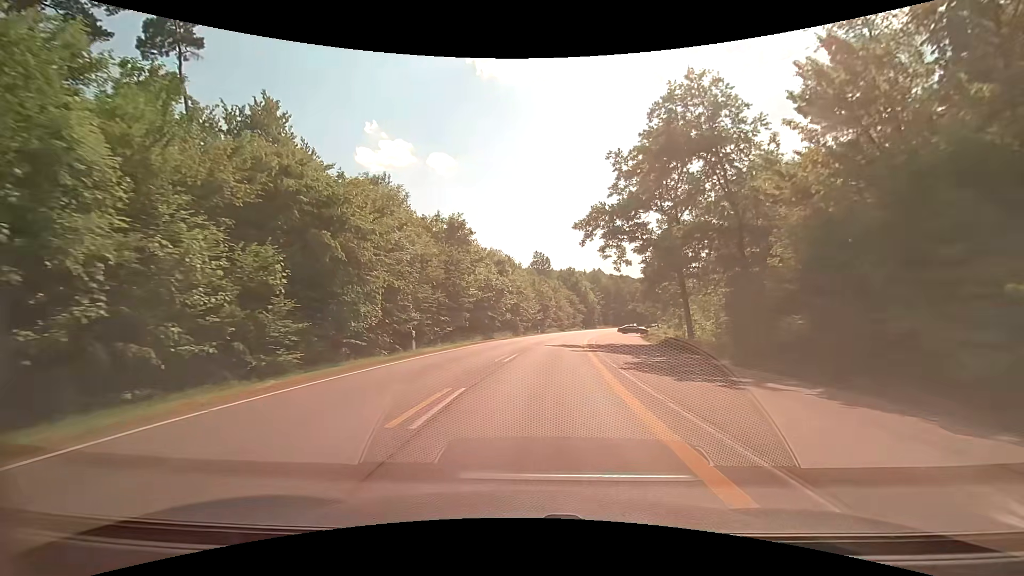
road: secondary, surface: asphalt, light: Day
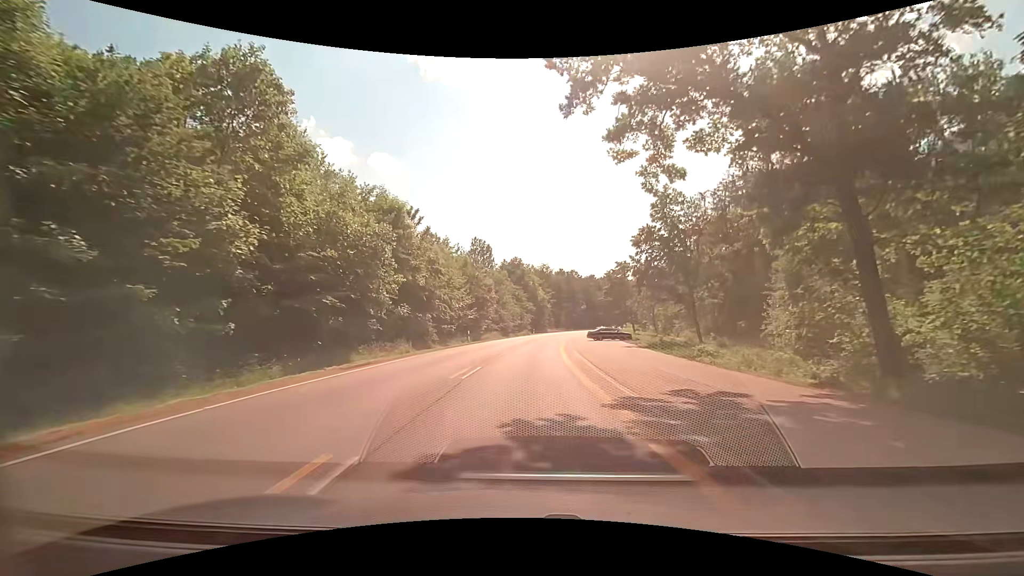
(+1.7, +28.9) m; +7°
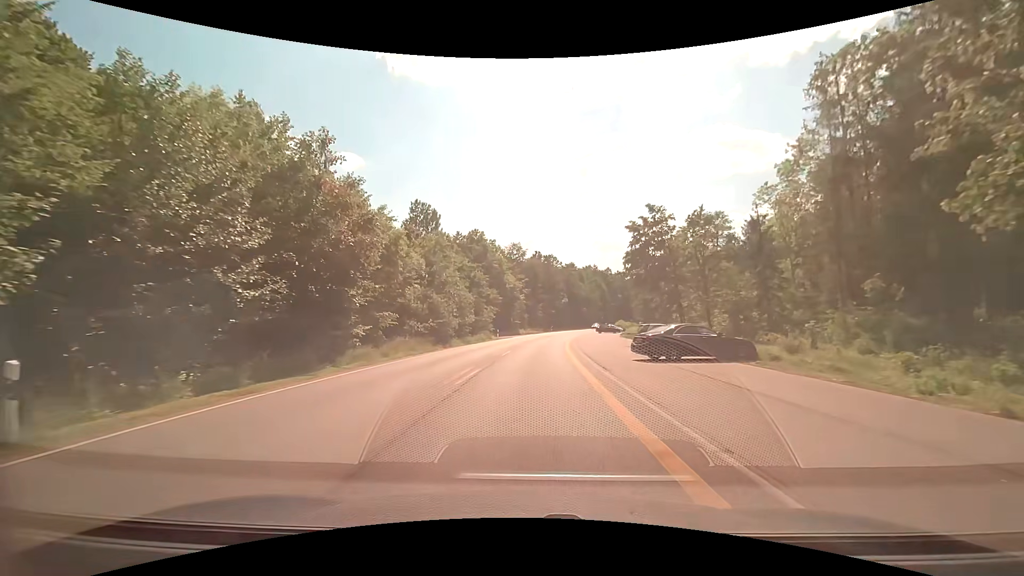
(+1.2, +37.0) m; +3°
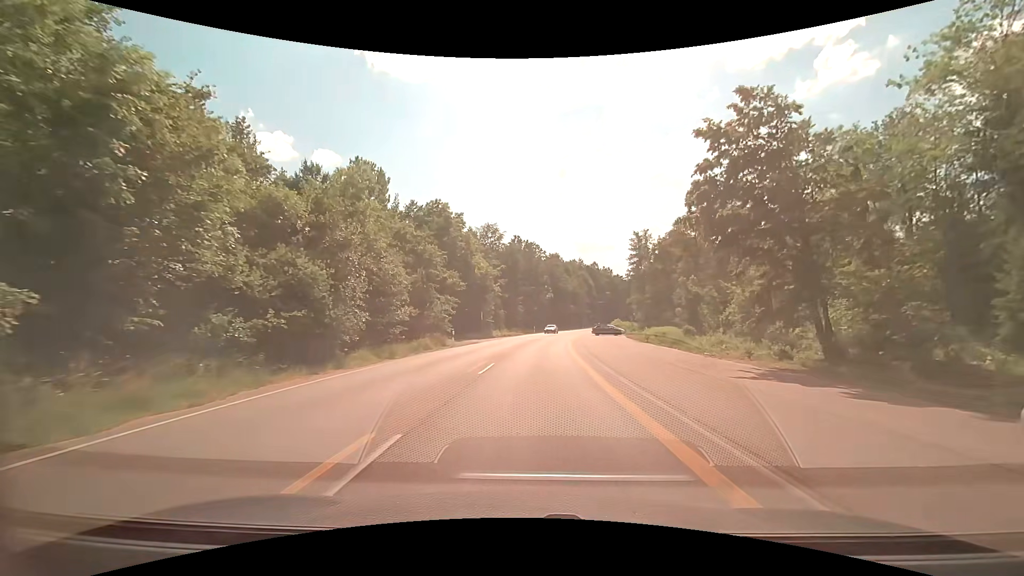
(+0.4, +21.6) m; +3°
(0, +10) (0, +20) (+1, +30) (+2, +40) (+3, +50) (+4, +60) (+5, +70) (+7, +80) (+9, +89) (+12, +99) m
